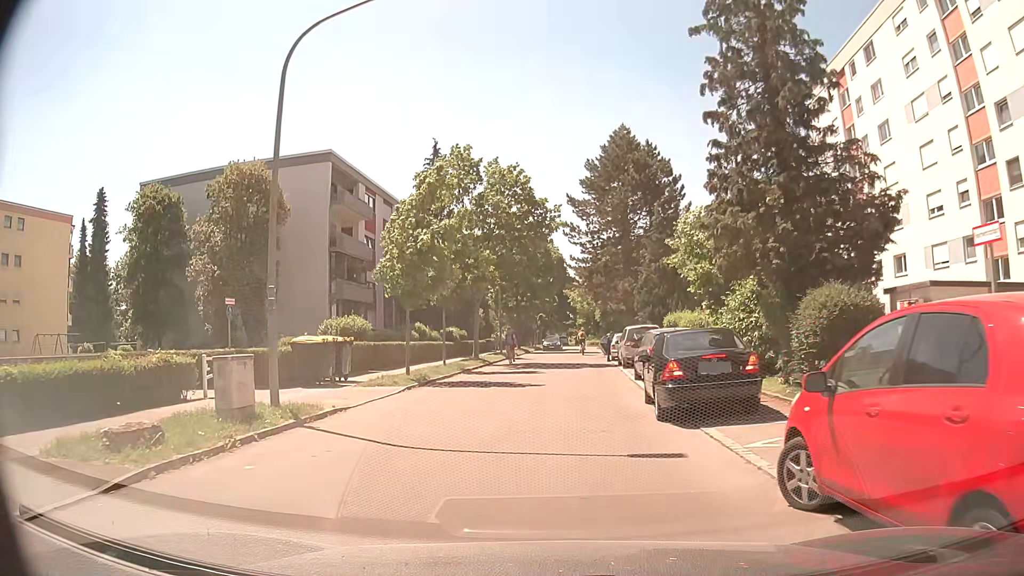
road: residential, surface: asphalt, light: Day
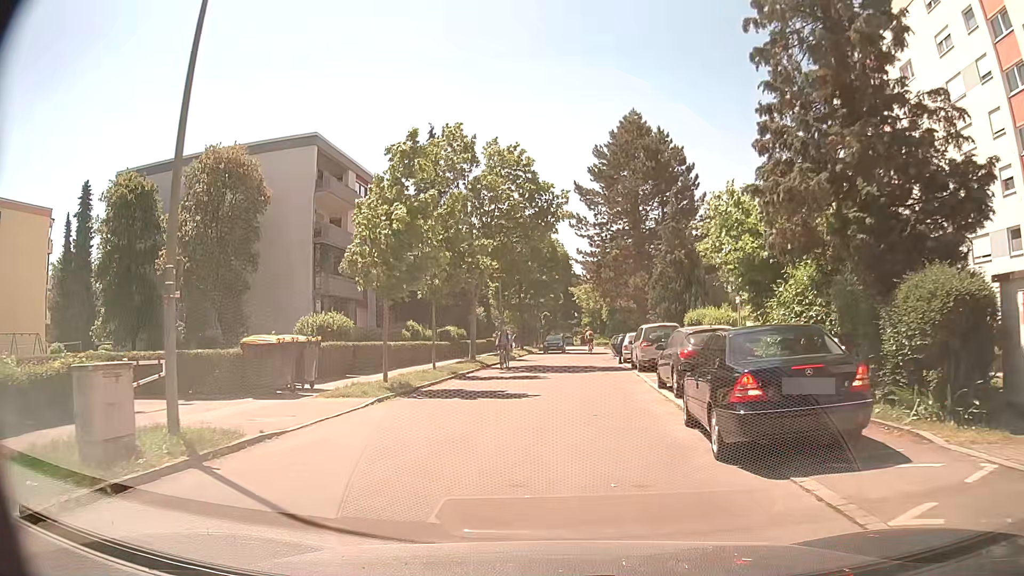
(0.0, +3.6) m; -1°
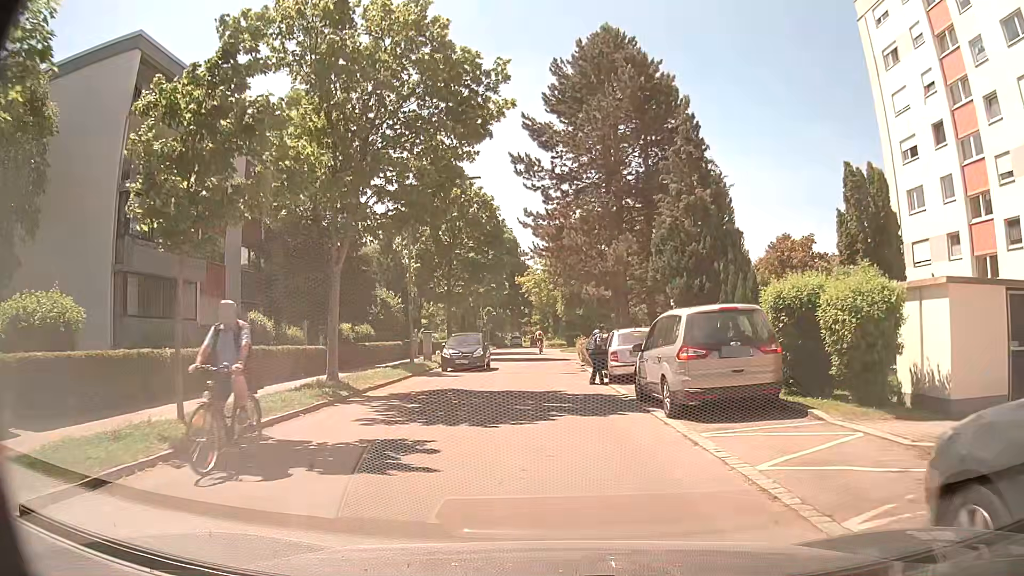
(+0.7, +14.5) m; +5°
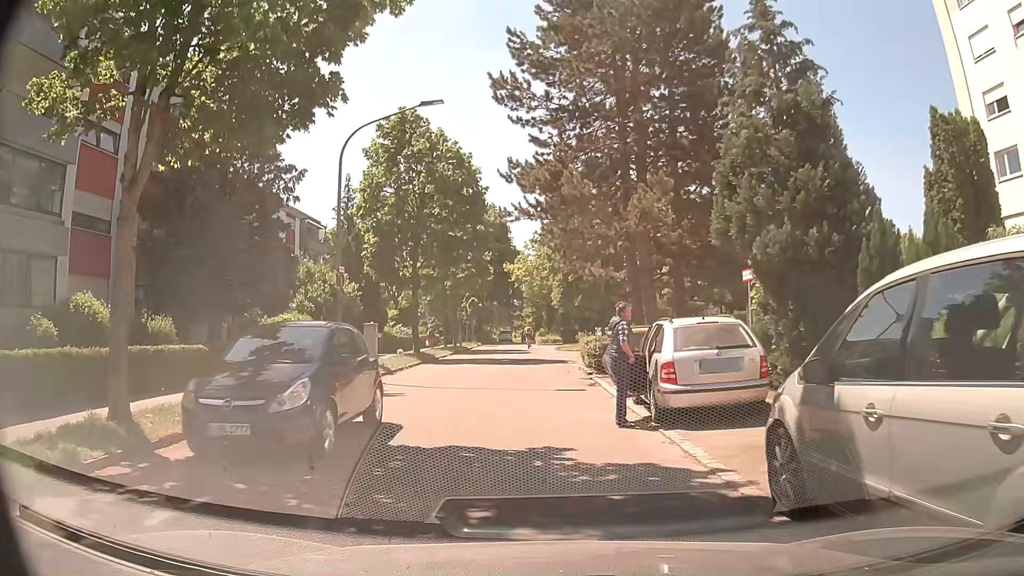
(0.0, +8.6) m; -1°
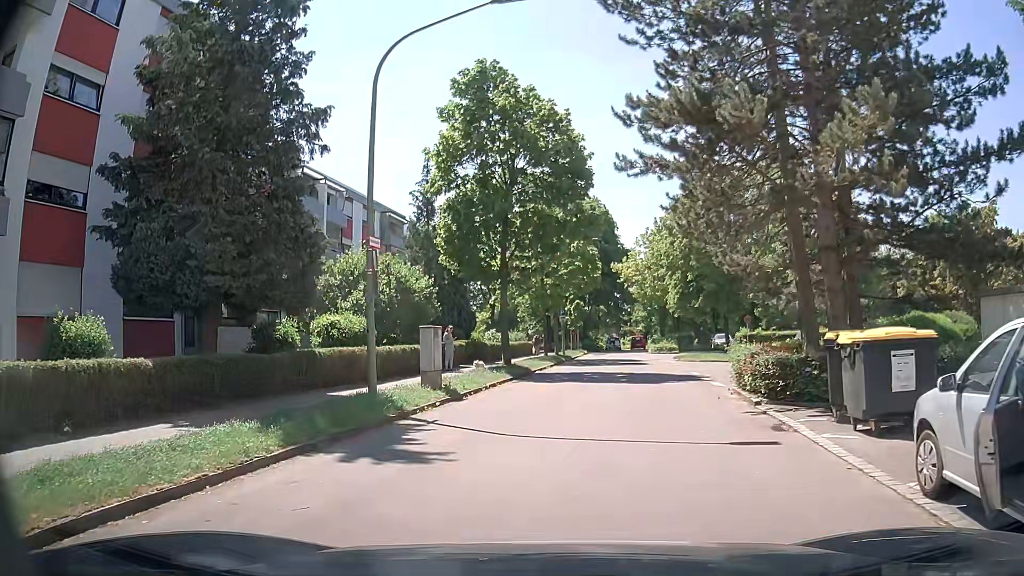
(-0.3, +6.8) m; -8°
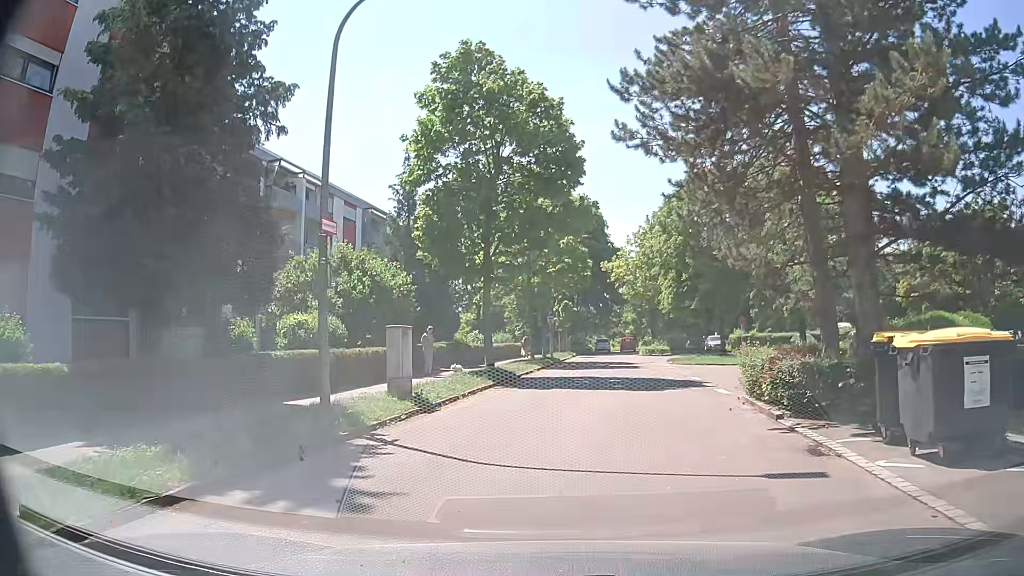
(+0.1, +2.0) m; +2°
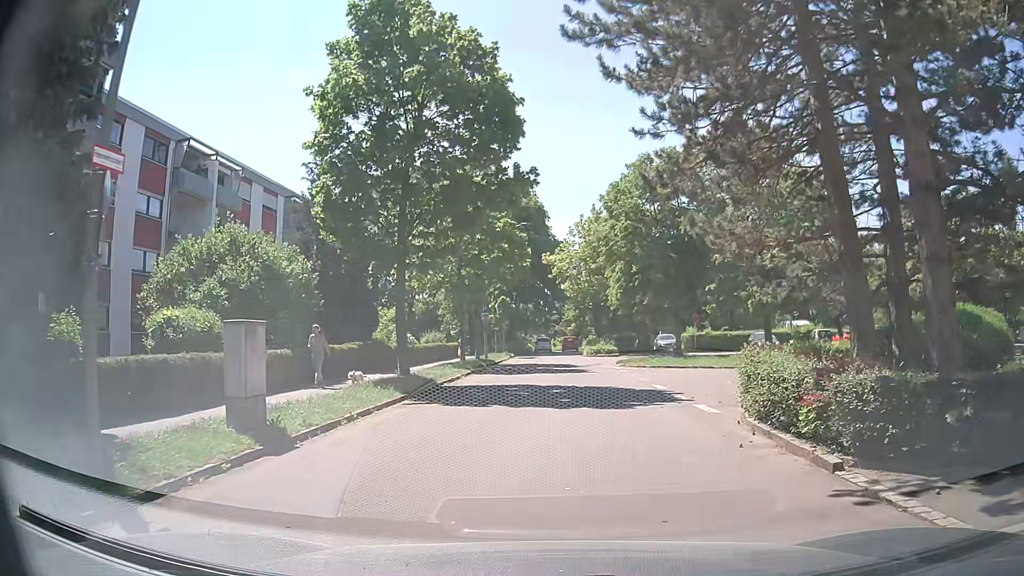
(+0.2, +4.5) m; +5°
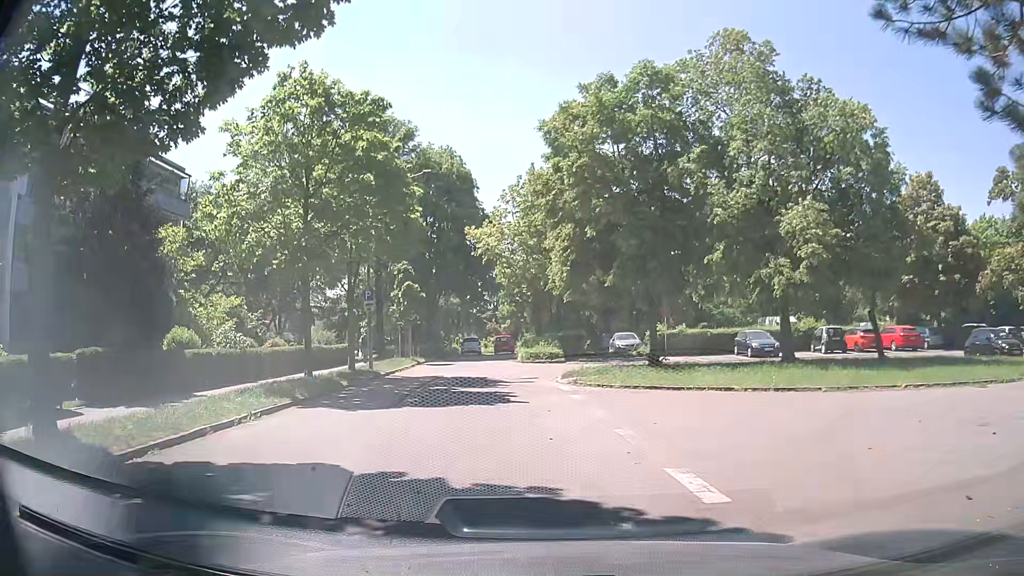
(+0.8, +12.5) m; +3°
